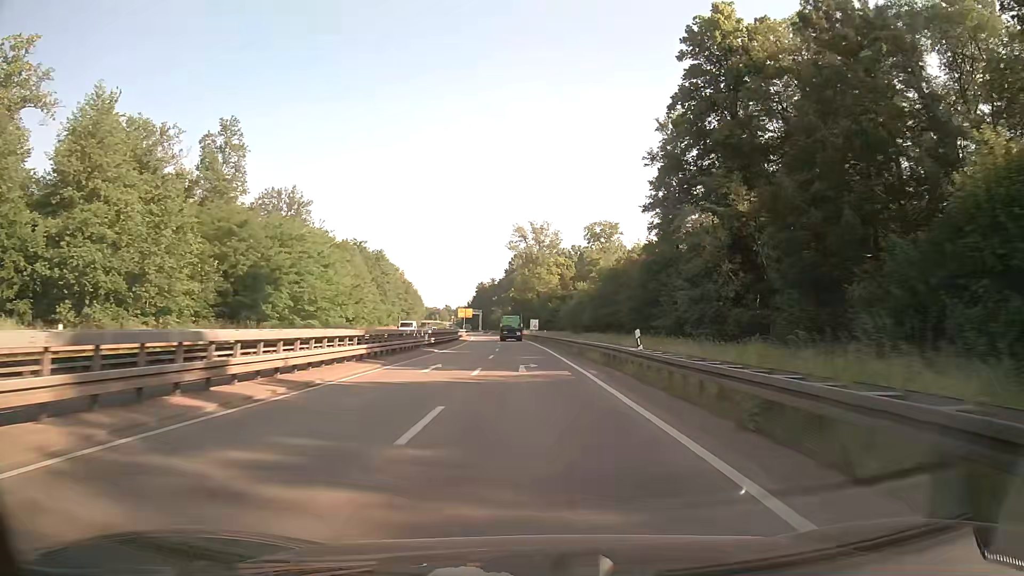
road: trunk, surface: asphalt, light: Day
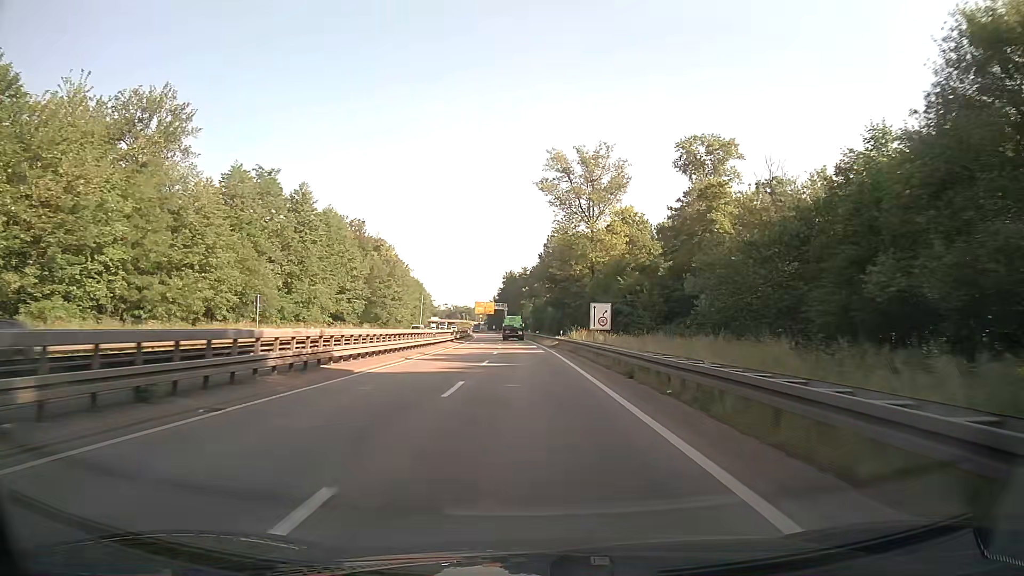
(-1.5, +65.8) m; -3°
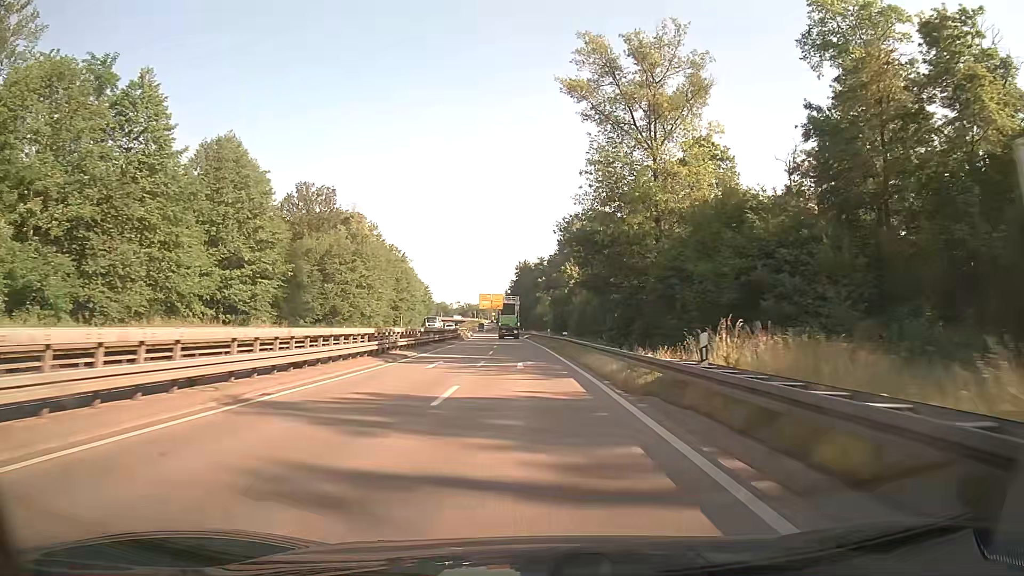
(-0.1, +37.3) m; -1°
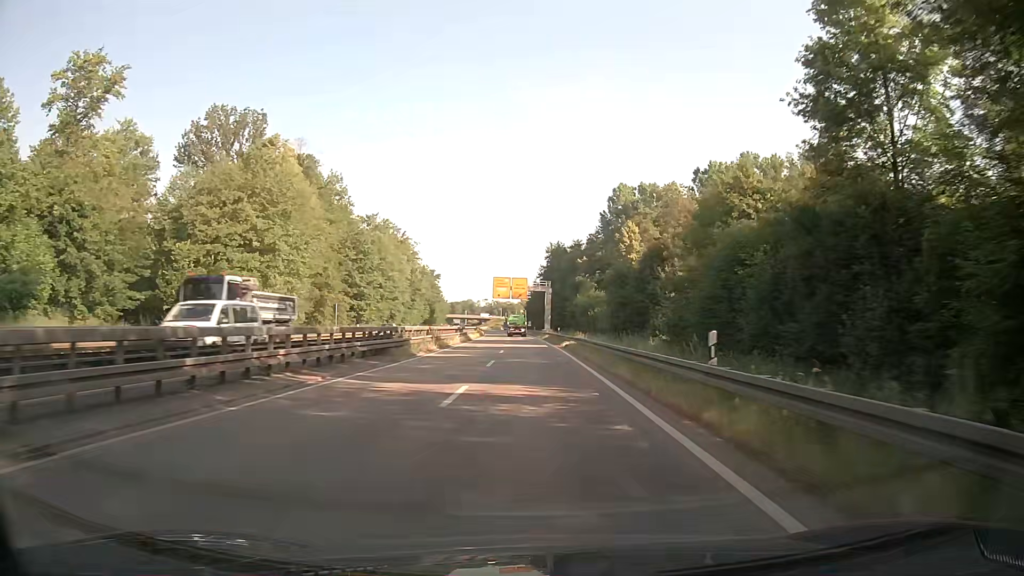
(-1.1, +47.9) m; -3°
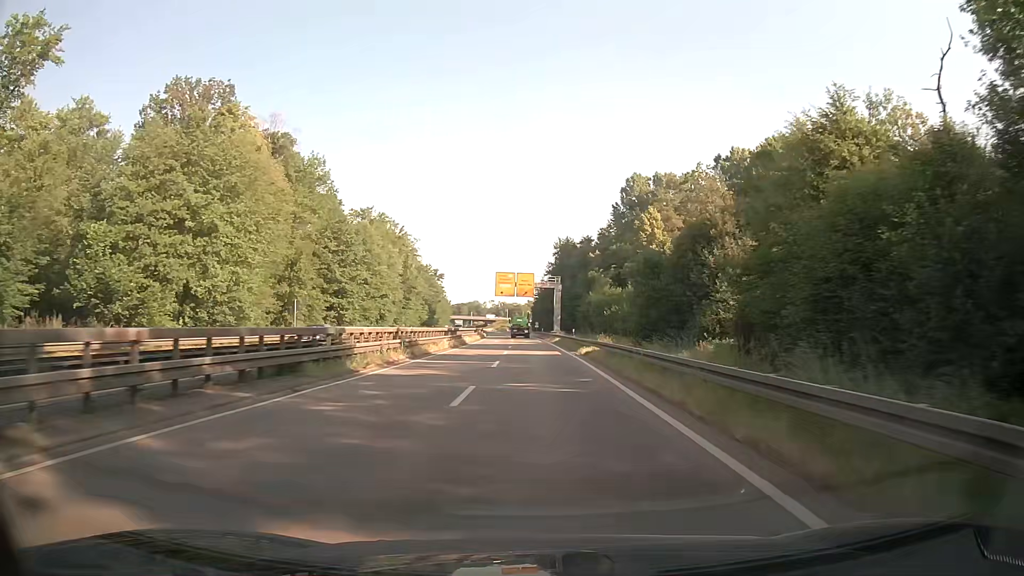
(0.0, +11.8) m; -1°
(0, +10) (0, +20) (0, +30) (0, +40) (0, +50) (0, +60) (0, +70) (-1, +80) (-1, +90) (-1, +100) m
